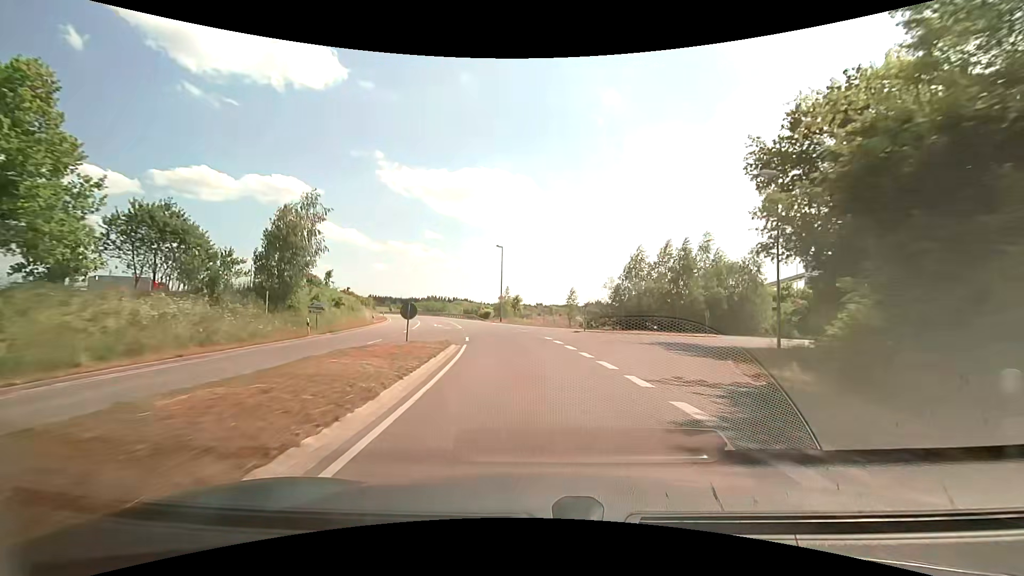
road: unclassified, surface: asphalt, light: Day
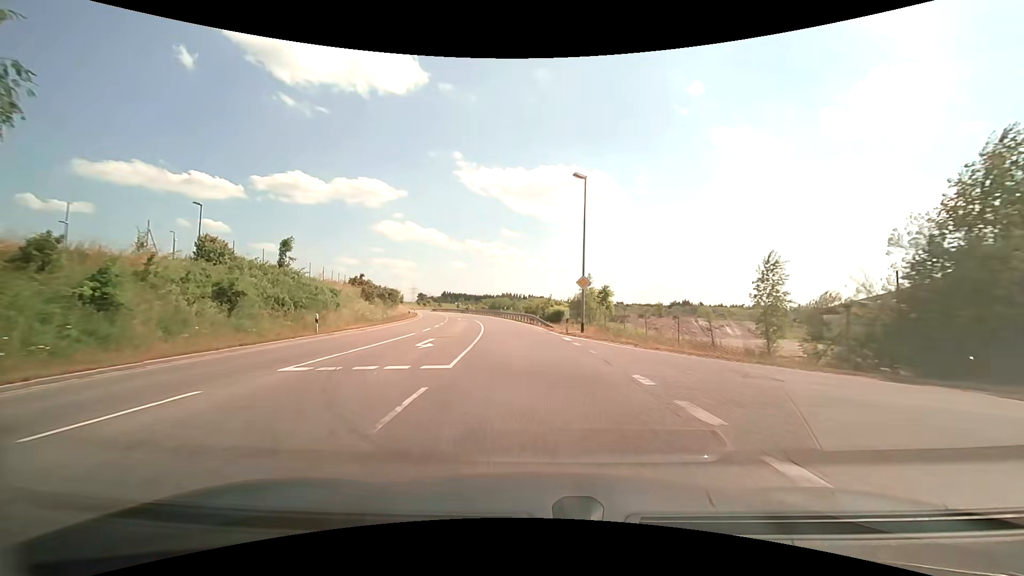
(-2.1, +29.5) m; -9°
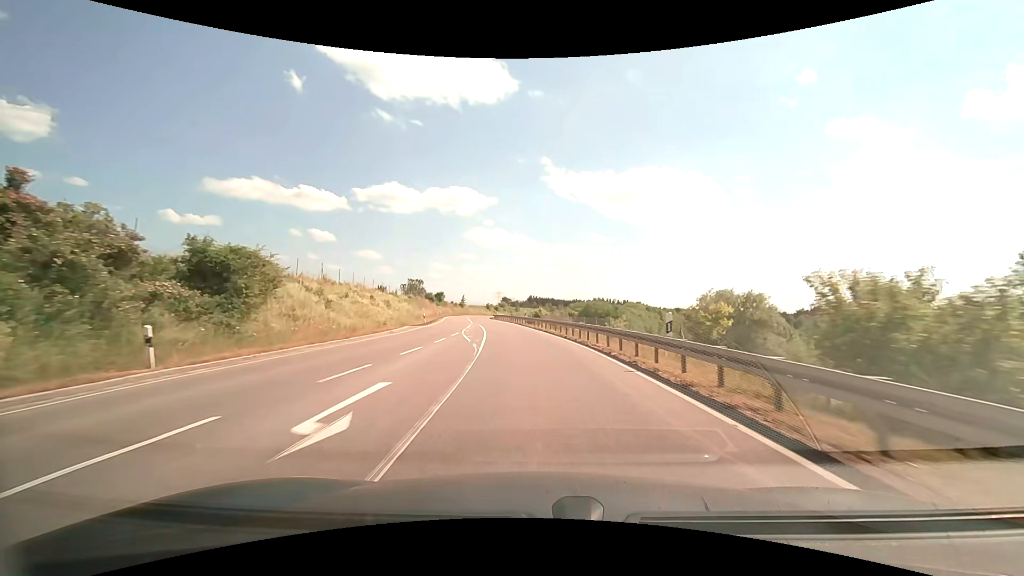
(-4.7, +51.2) m; -10°
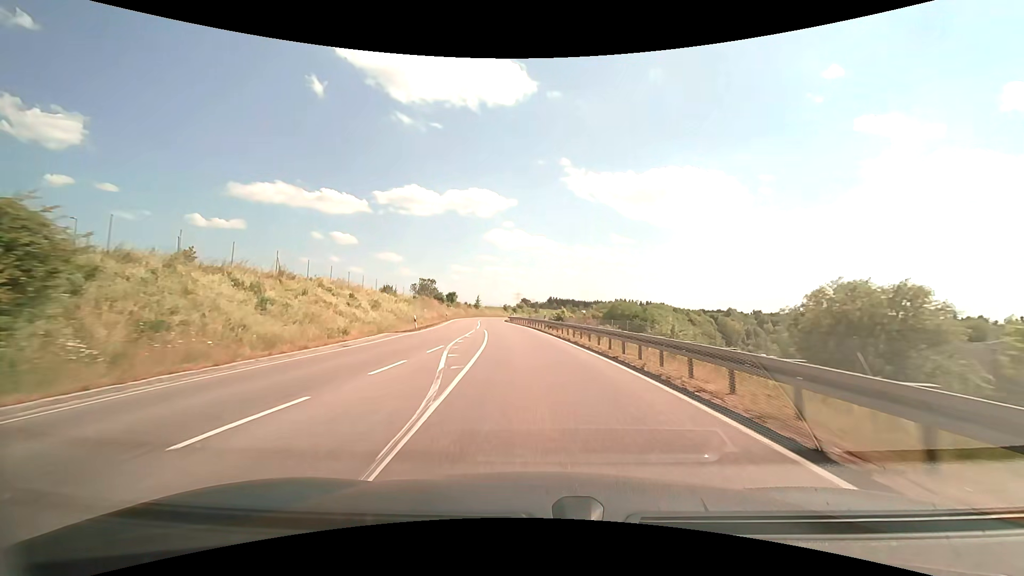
(-0.2, +10.6) m; -2°
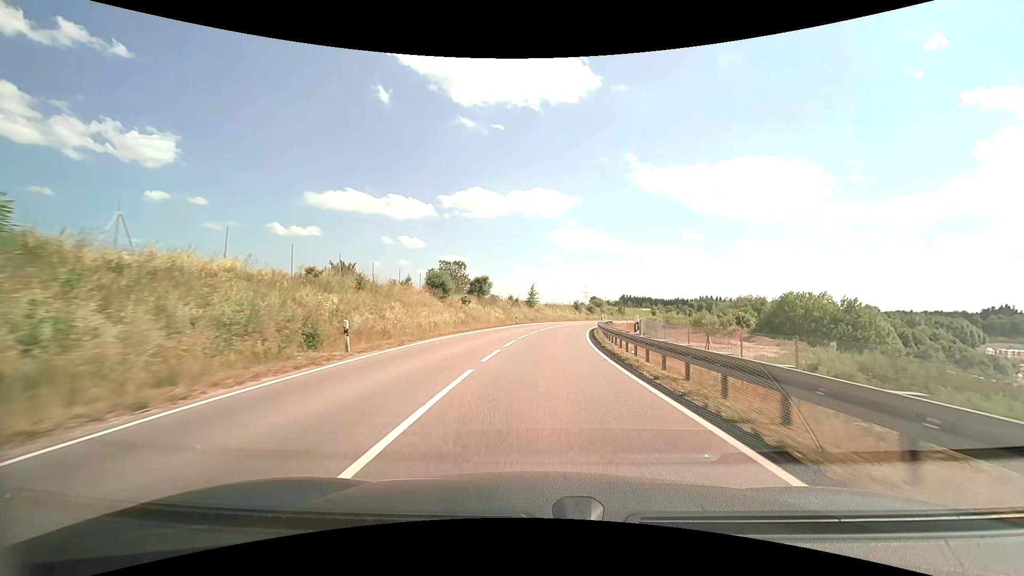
(-4.4, +53.9) m; -7°
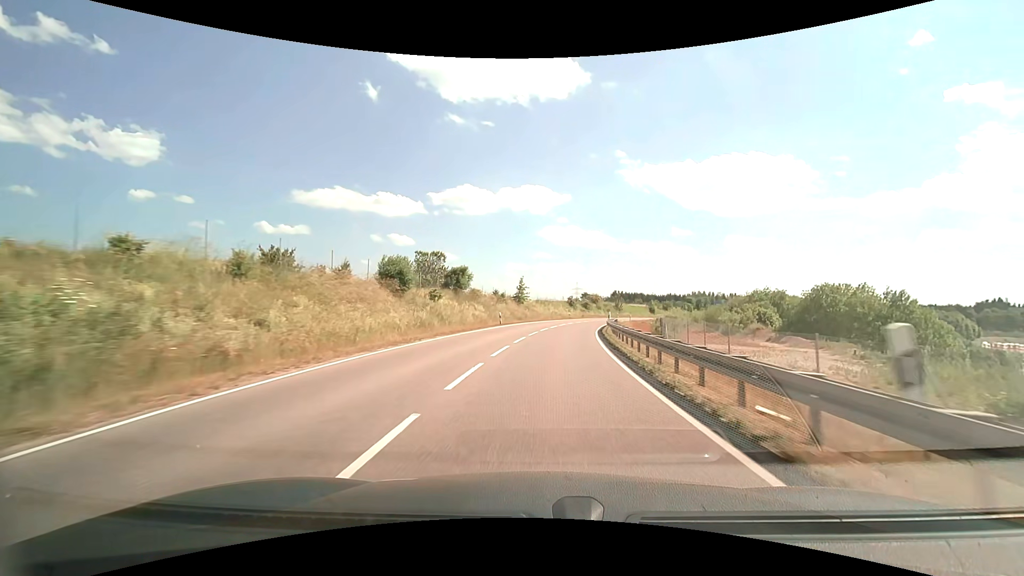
(+0.1, +10.9) m; +1°
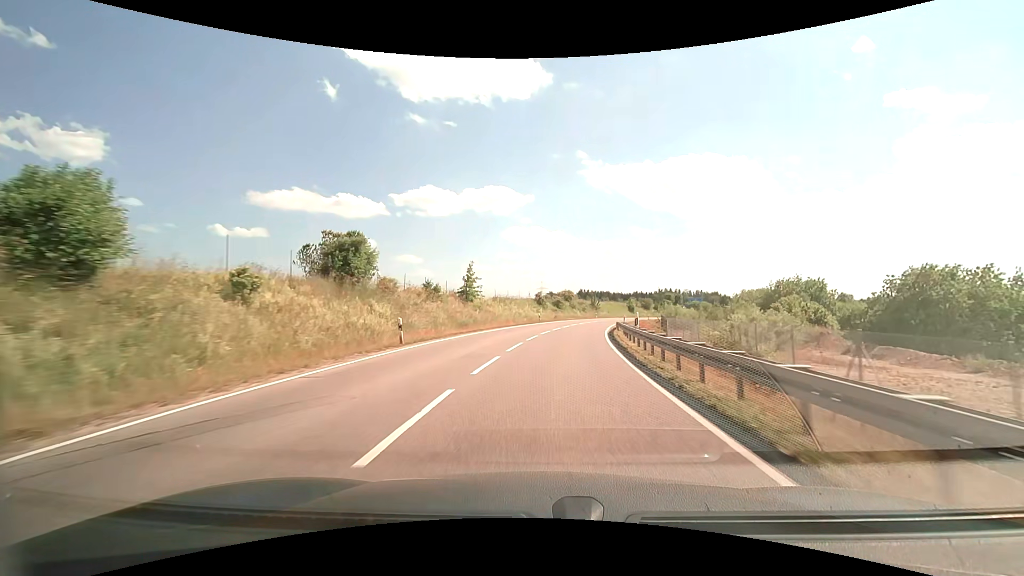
(+0.8, +21.8) m; +4°
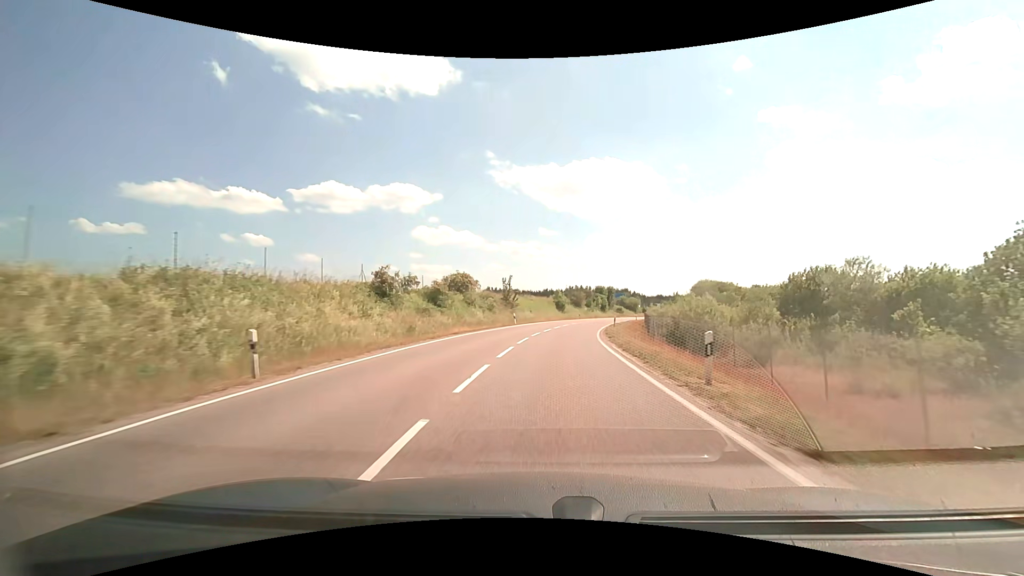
(+3.8, +43.5) m; +10°
(0, +10) (+1, +20) (+2, +30) (+3, +40) (+5, +50) (+7, +59) (+9, +69) (+12, +79) (+15, +88) (+19, +98) m
